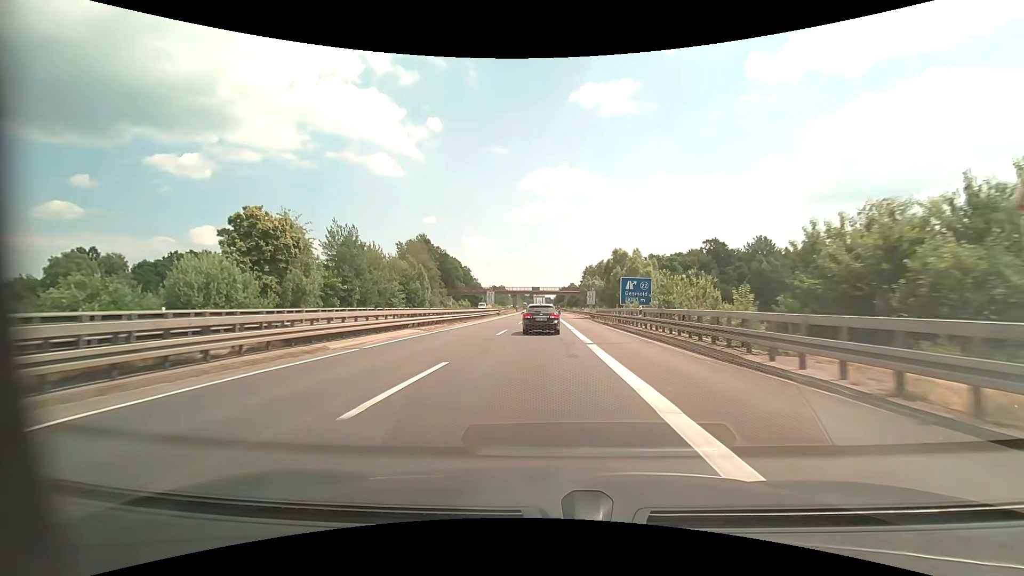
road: motorway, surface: asphalt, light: Day
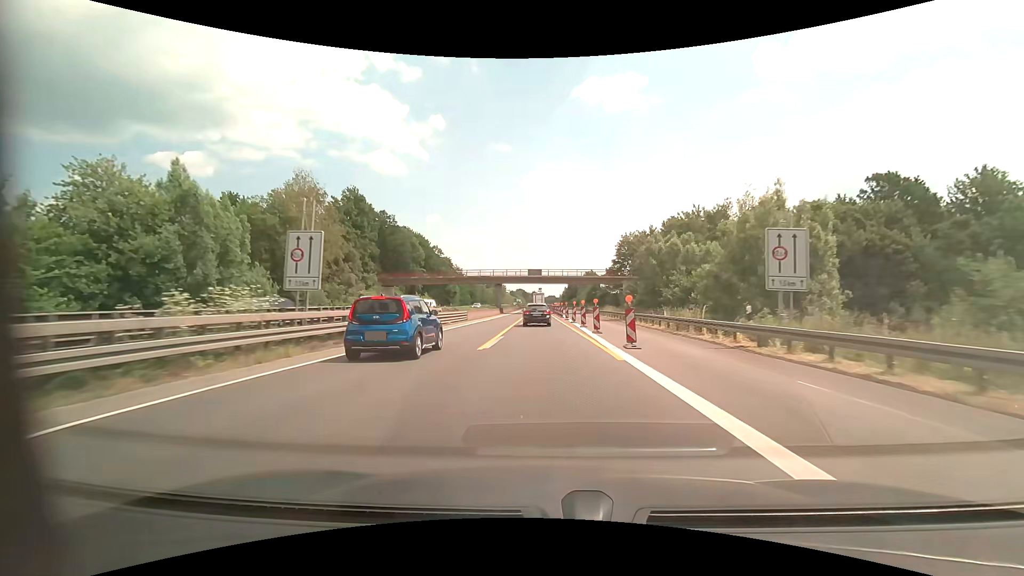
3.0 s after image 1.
(-0.4, +62.5) m; -1°
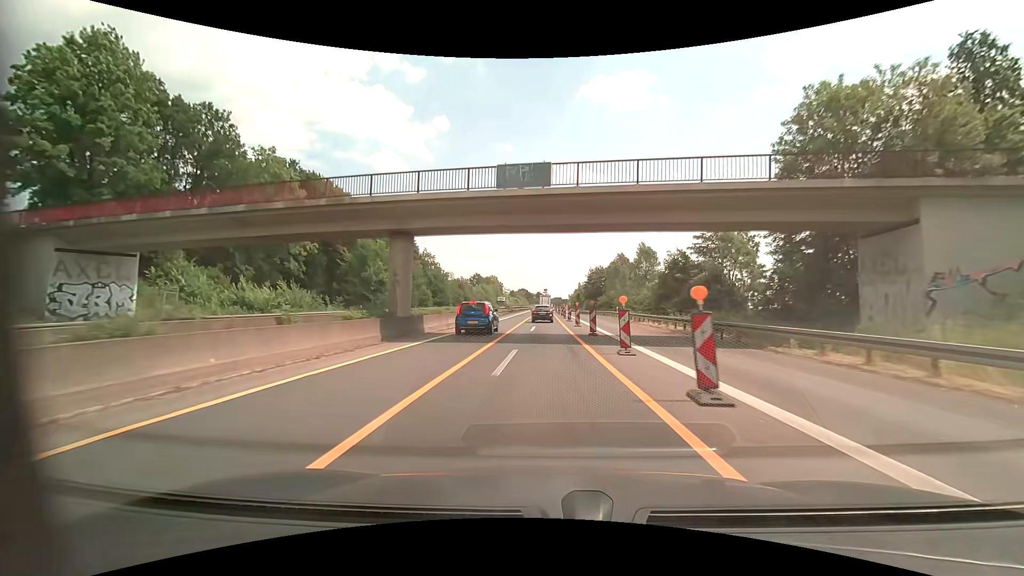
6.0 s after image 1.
(-0.3, +59.9) m; -1°
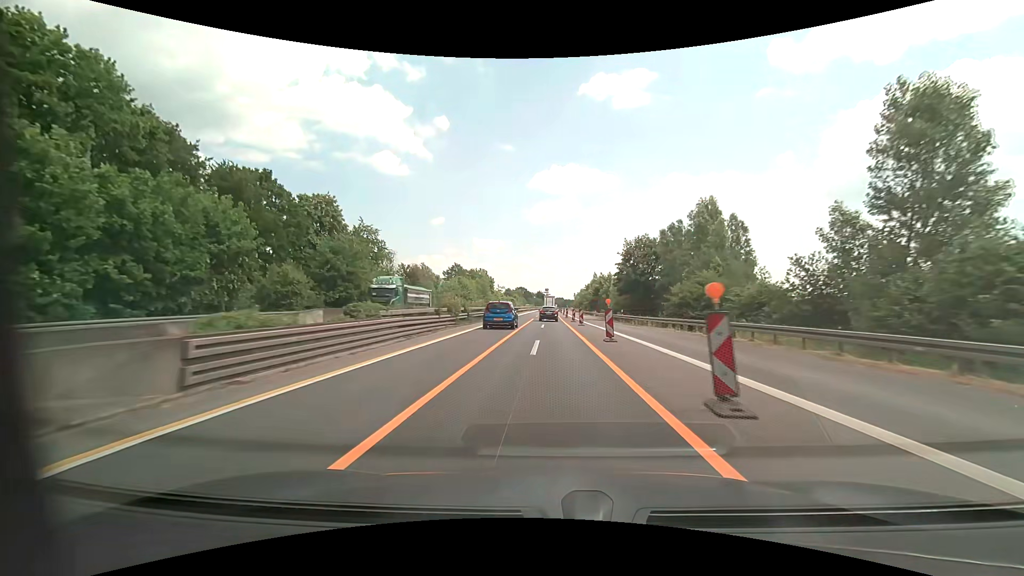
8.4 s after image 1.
(+0.1, +50.3) m; 0°
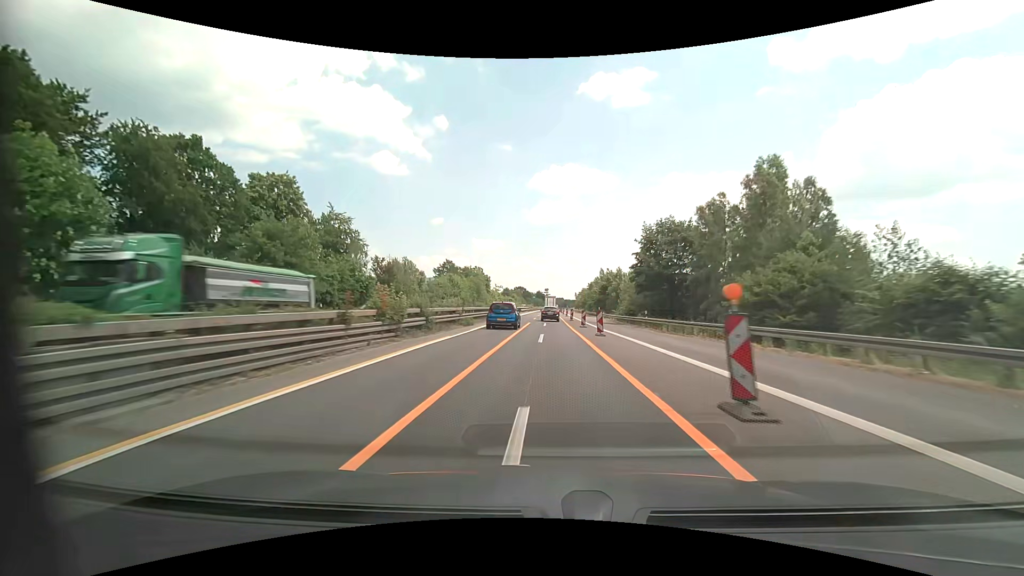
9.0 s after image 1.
(0.0, +12.9) m; 0°
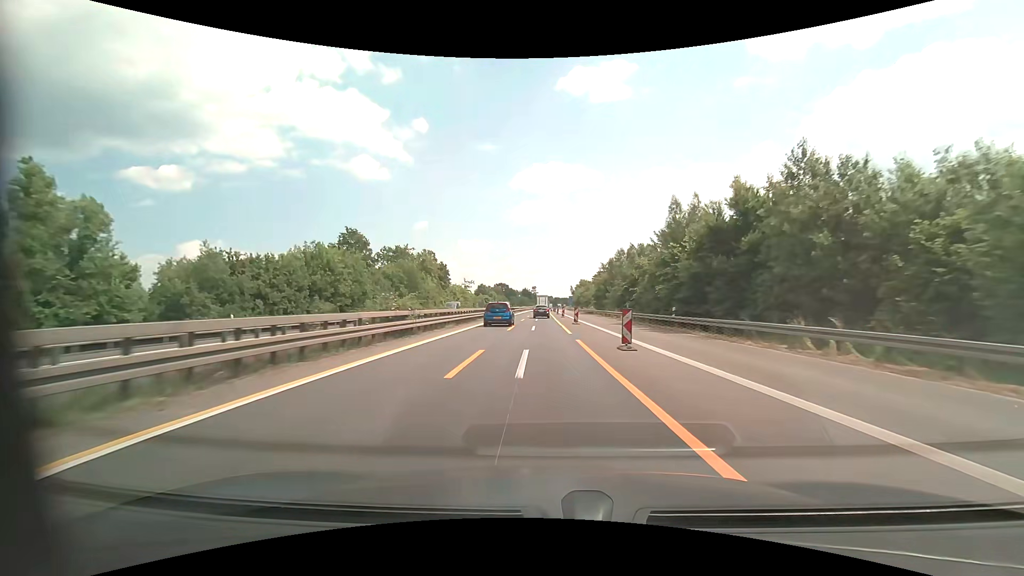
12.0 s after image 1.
(+0.5, +63.5) m; +1°
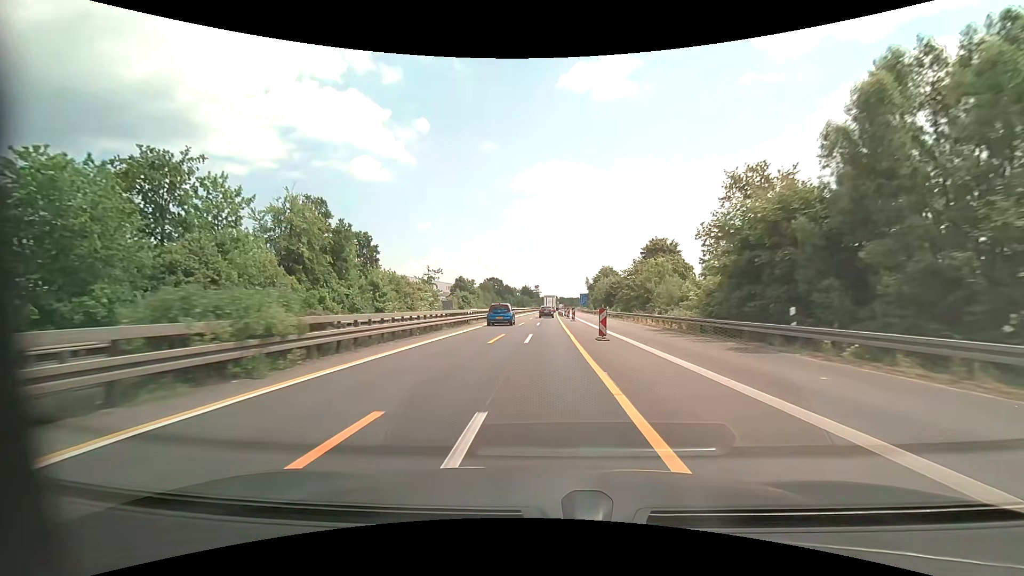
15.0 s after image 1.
(-0.1, +63.0) m; 0°
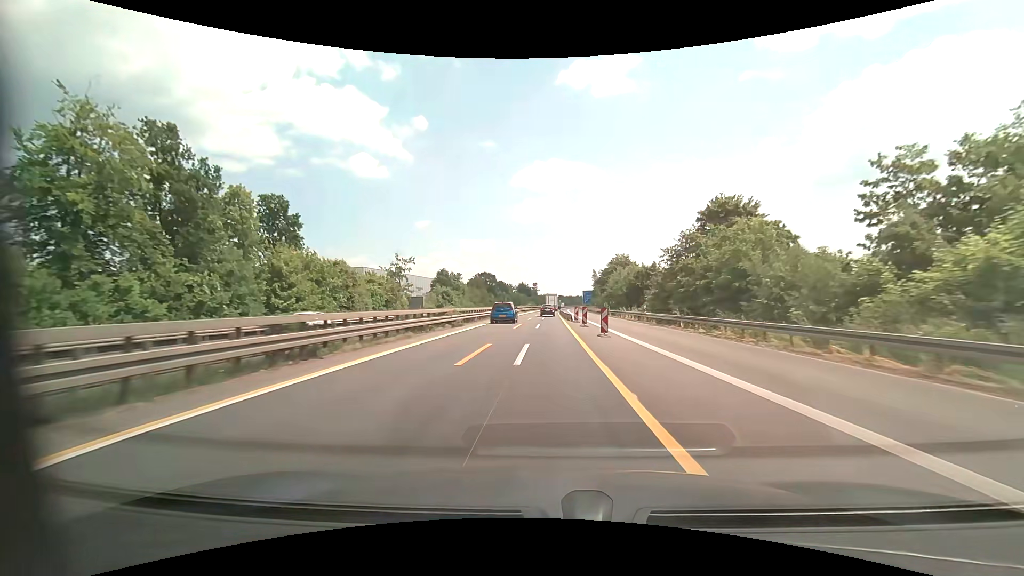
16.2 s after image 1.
(-0.1, +25.3) m; 0°
(0, +10) (0, +20) (0, +30) (0, +40) (0, +50) (+1, +60) (+1, +70) (+1, +80) (+1, +90) (+1, +100) m
